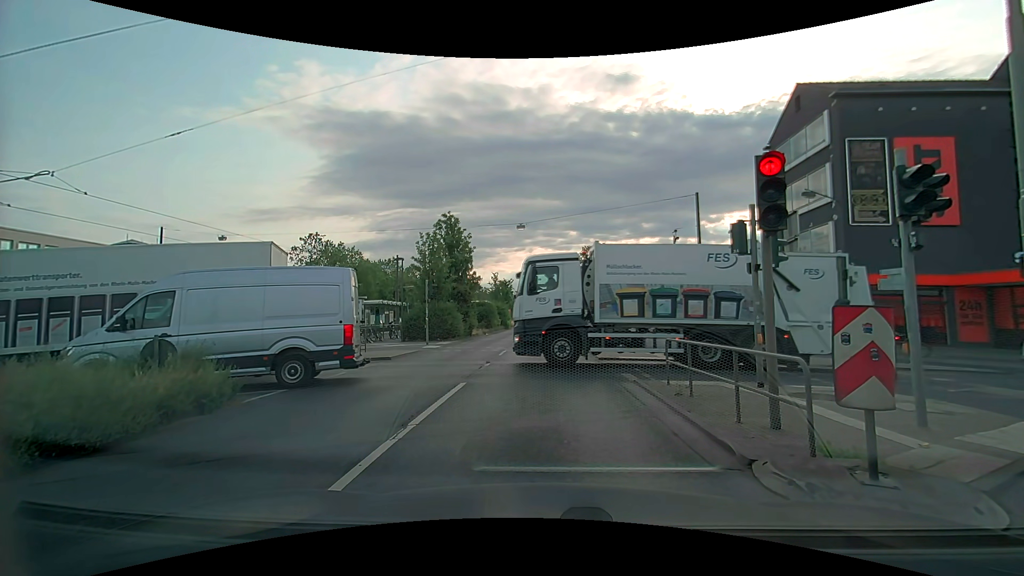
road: primary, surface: asphalt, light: Day
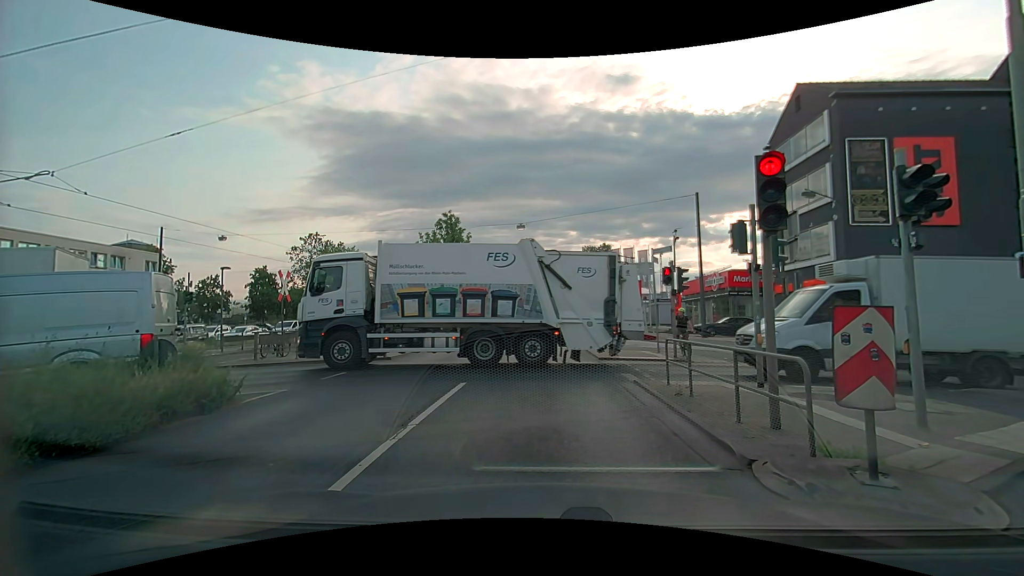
(0.0, 0.0) m; 0°
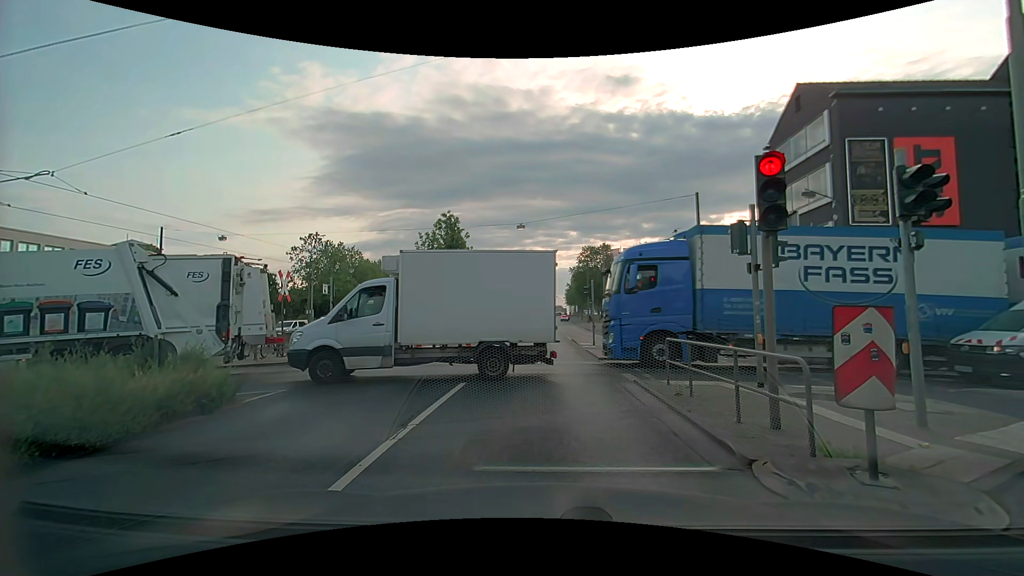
(0.0, 0.0) m; 0°
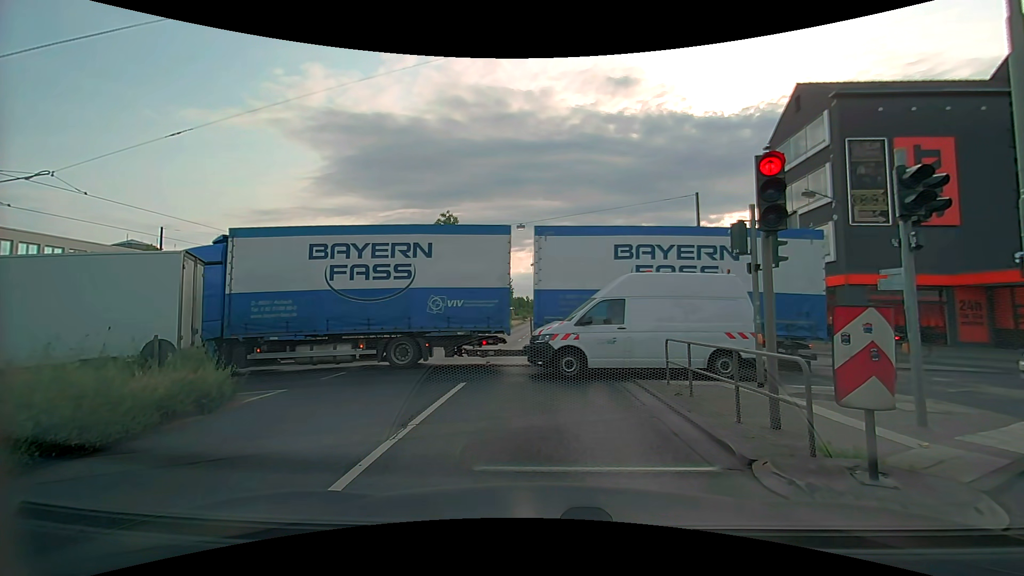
(0.0, 0.0) m; 0°
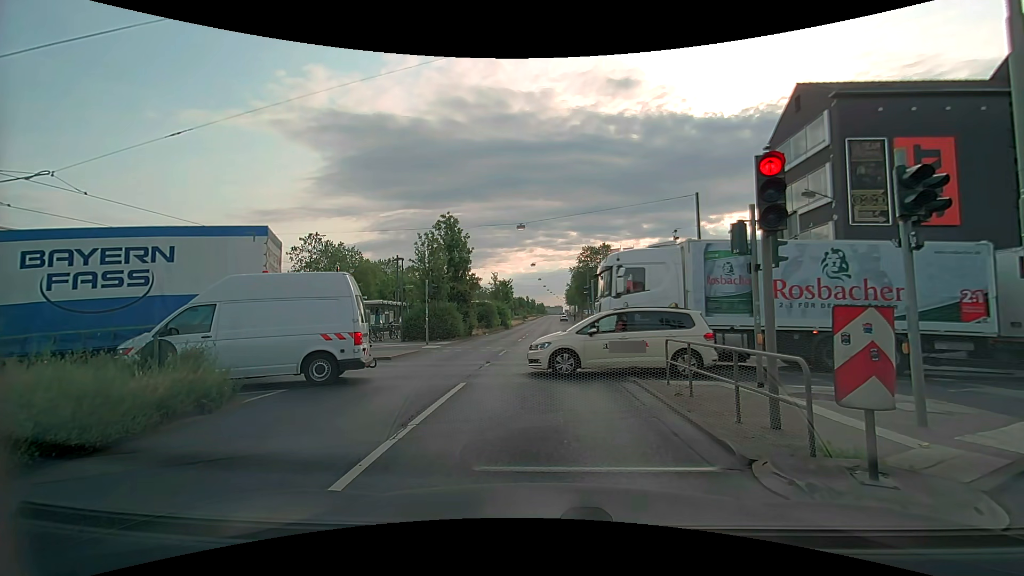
(0.0, 0.0) m; 0°
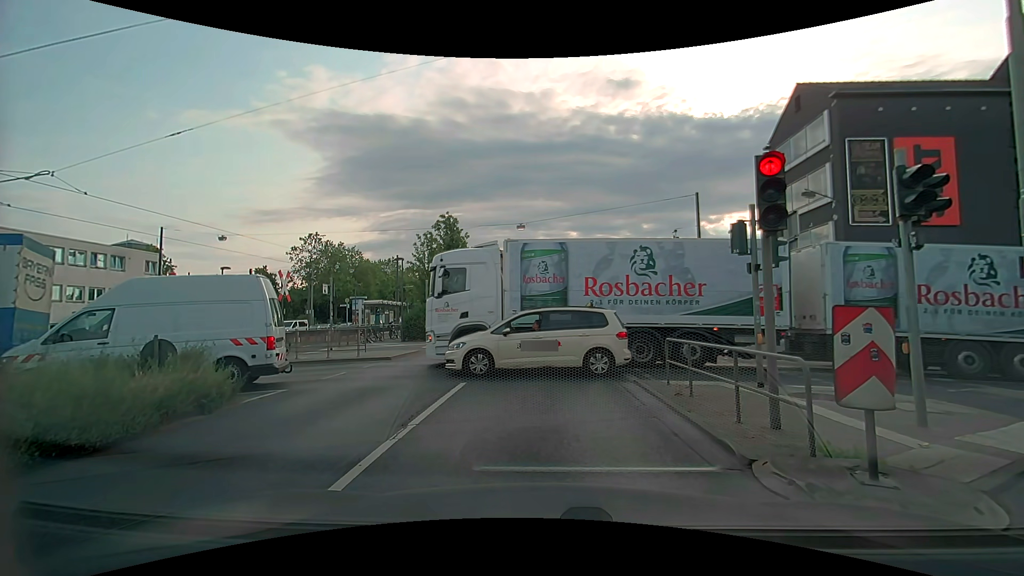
(0.0, 0.0) m; 0°
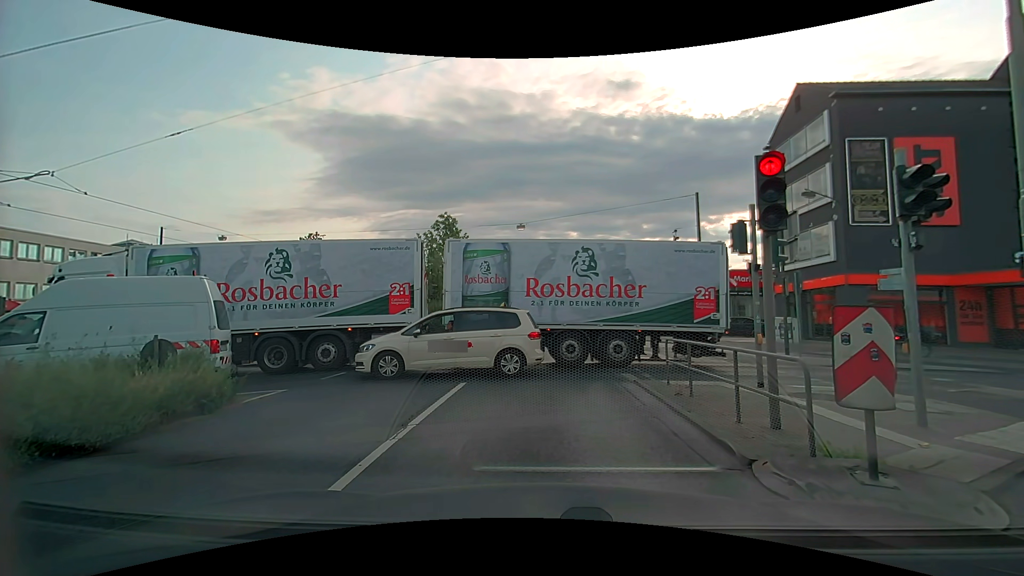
(0.0, 0.0) m; 0°
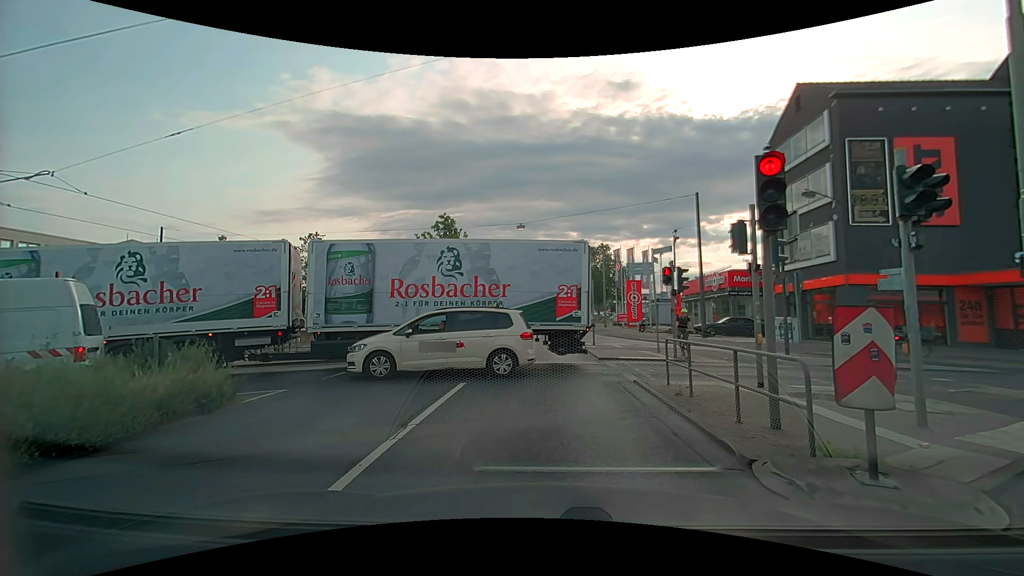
(0.0, 0.0) m; 0°
